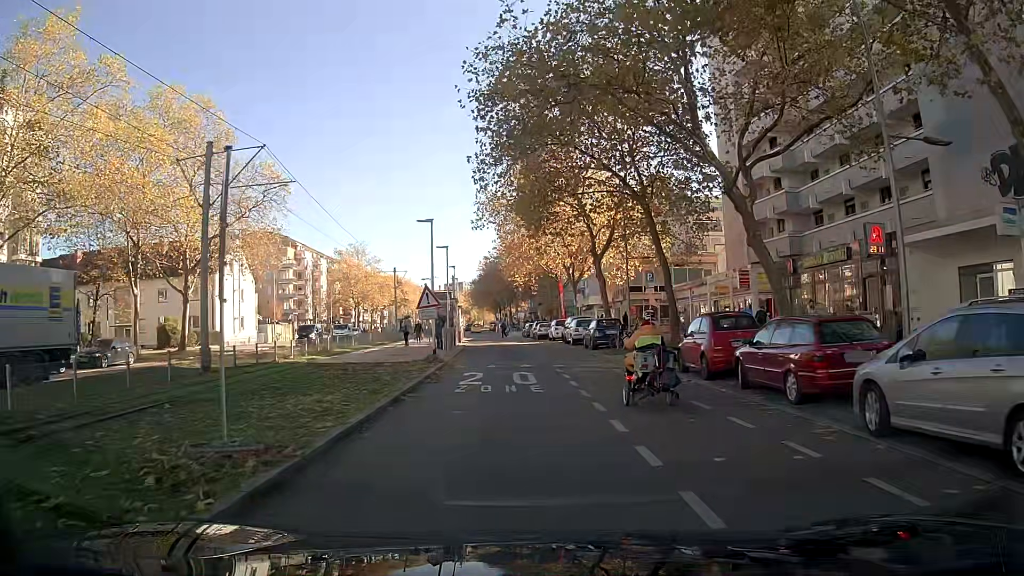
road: tertiary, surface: asphalt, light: Day
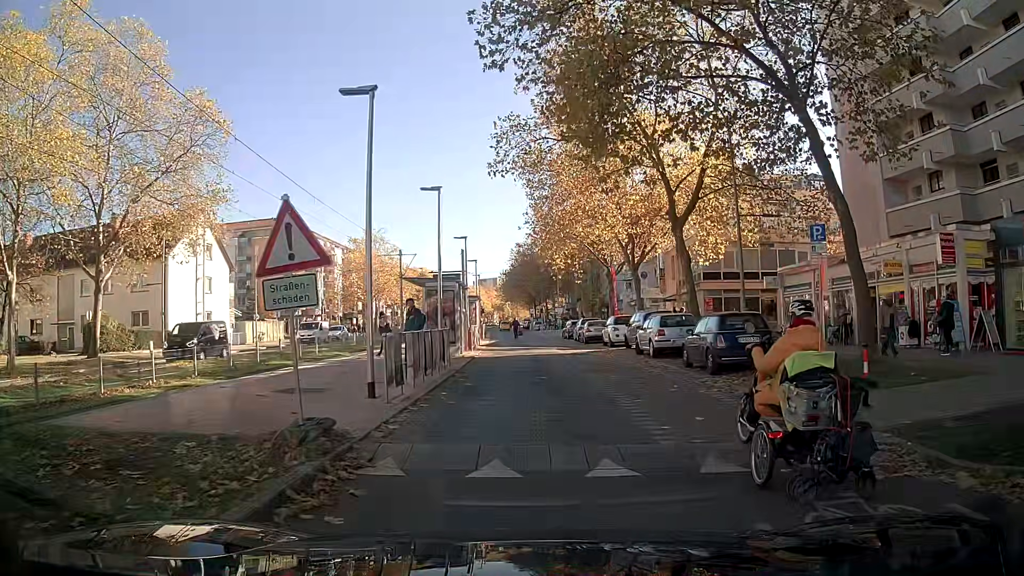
(-0.3, +14.6) m; -3°
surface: paving_stones
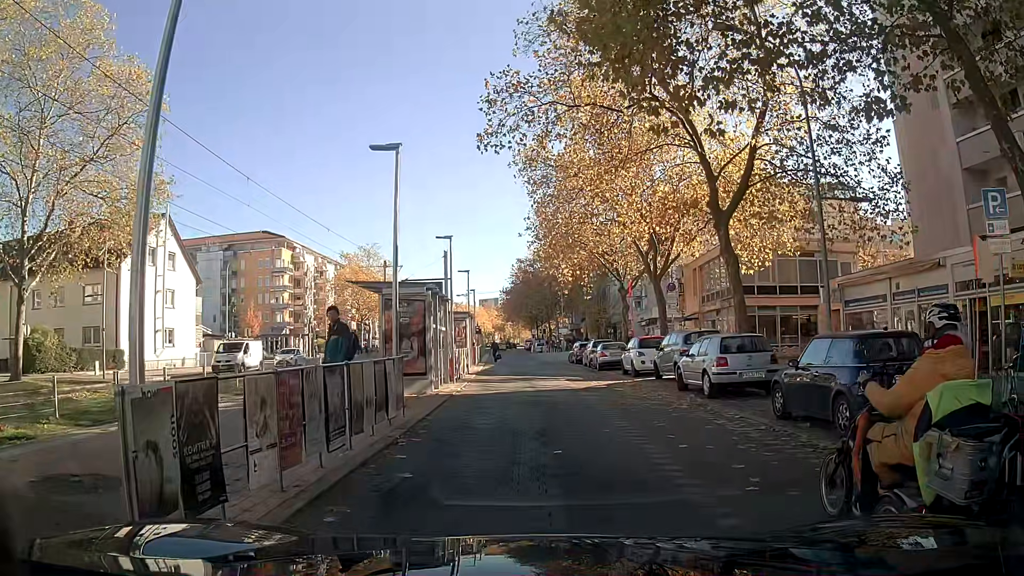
(+0.2, +6.4) m; +2°
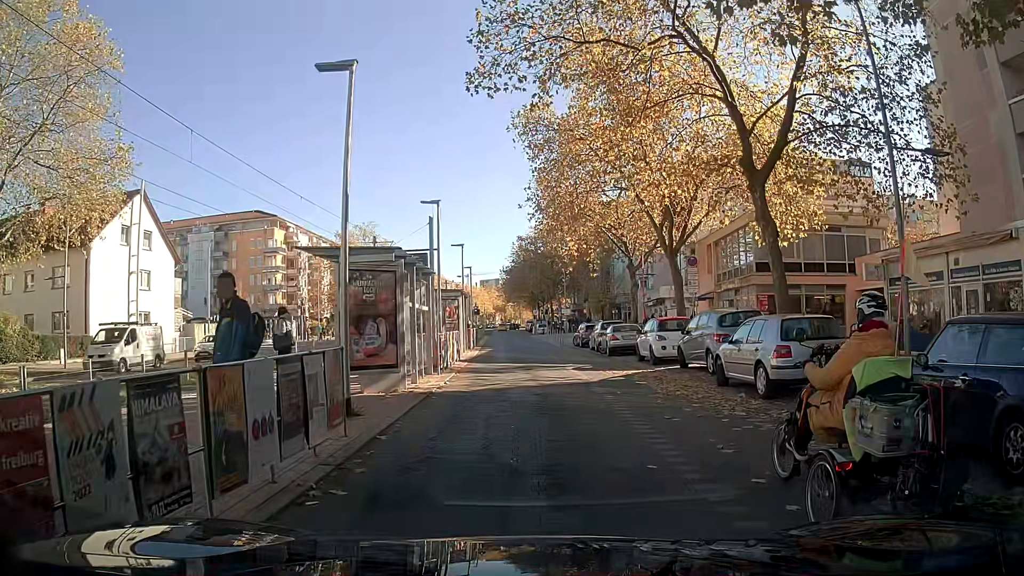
(0.0, +3.7) m; -1°
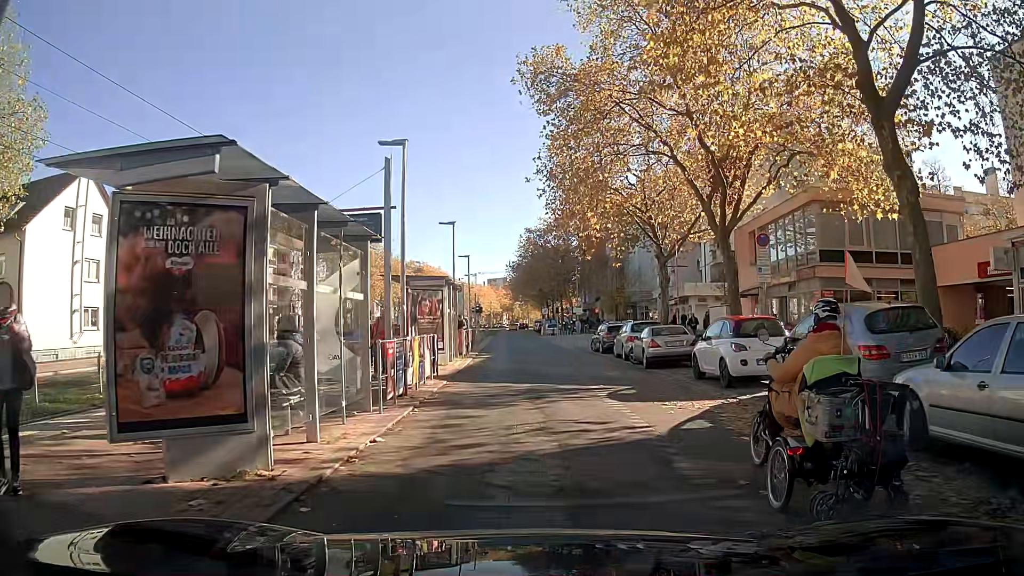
(-0.1, +7.4) m; -2°
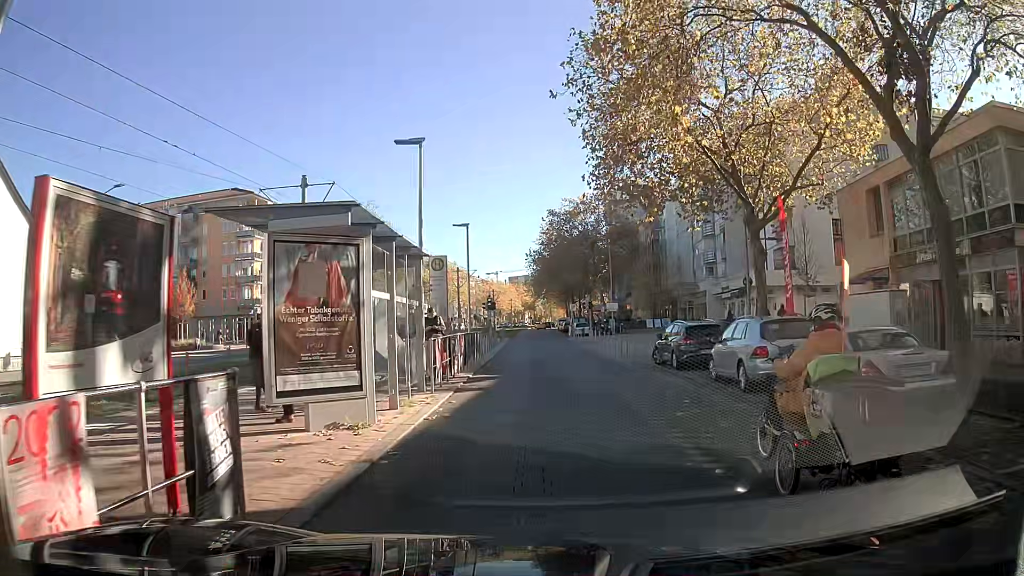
(+0.1, +12.1) m; +1°
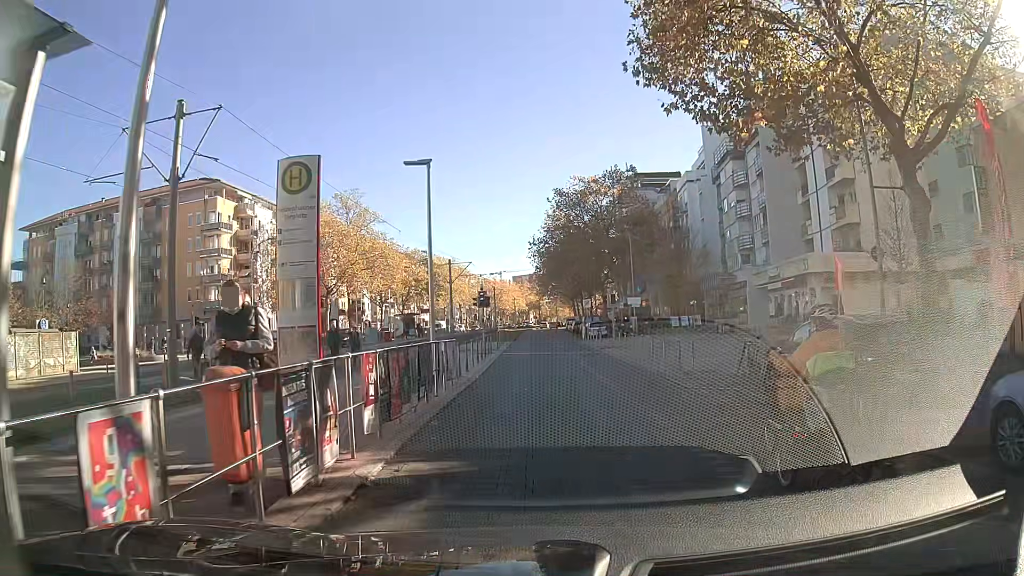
(-0.3, +10.5) m; -3°
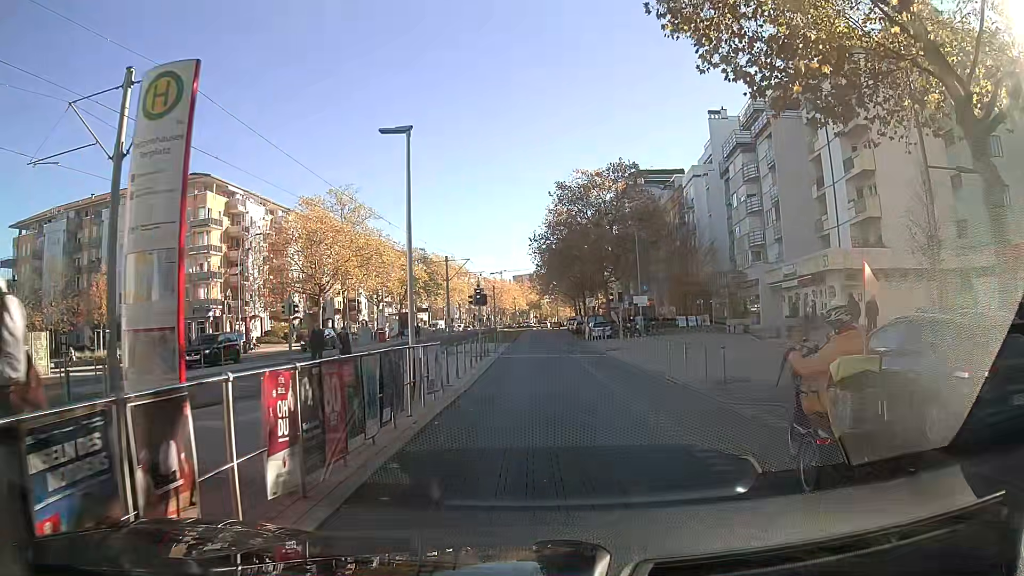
(0.0, +2.7) m; 0°
(0, +10) (0, +20) (0, +30) (0, +40) (0, +50) (0, +60) (0, +70) (0, +80) (0, +90) (+1, +100) m
